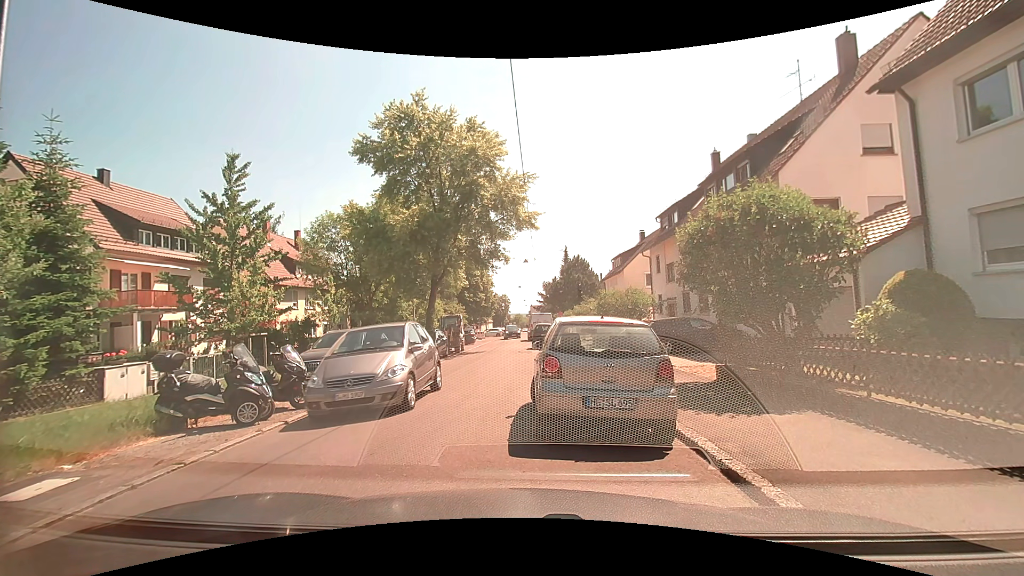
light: Day
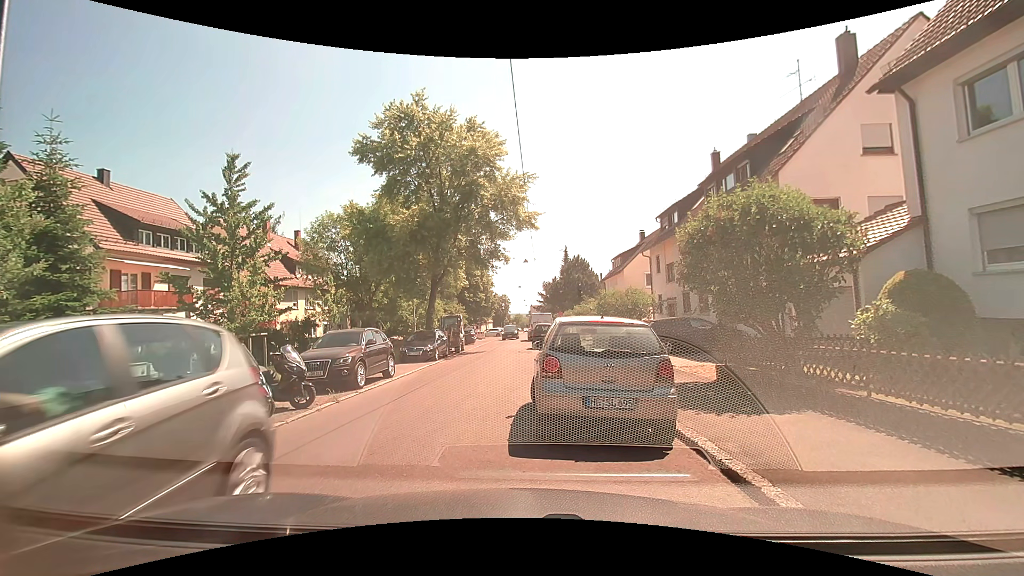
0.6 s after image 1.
(0.0, 0.0) m; 0°
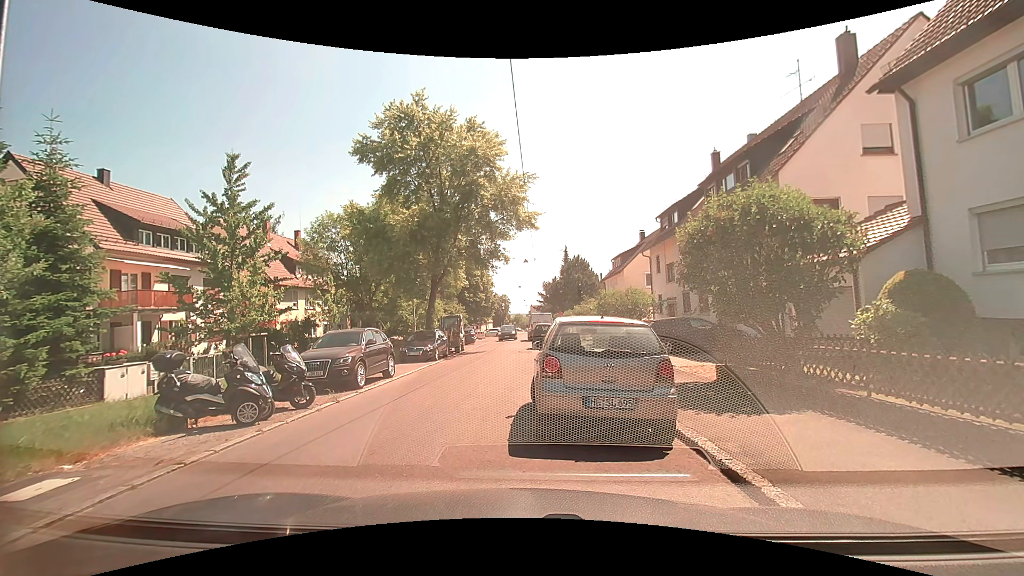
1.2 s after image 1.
(0.0, 0.0) m; 0°
